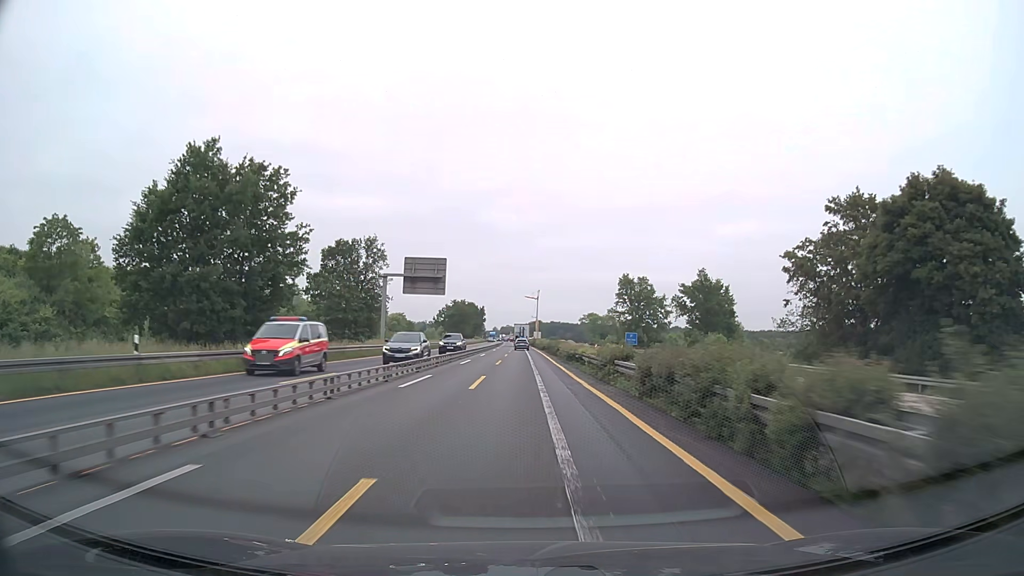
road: motorway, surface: asphalt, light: Day
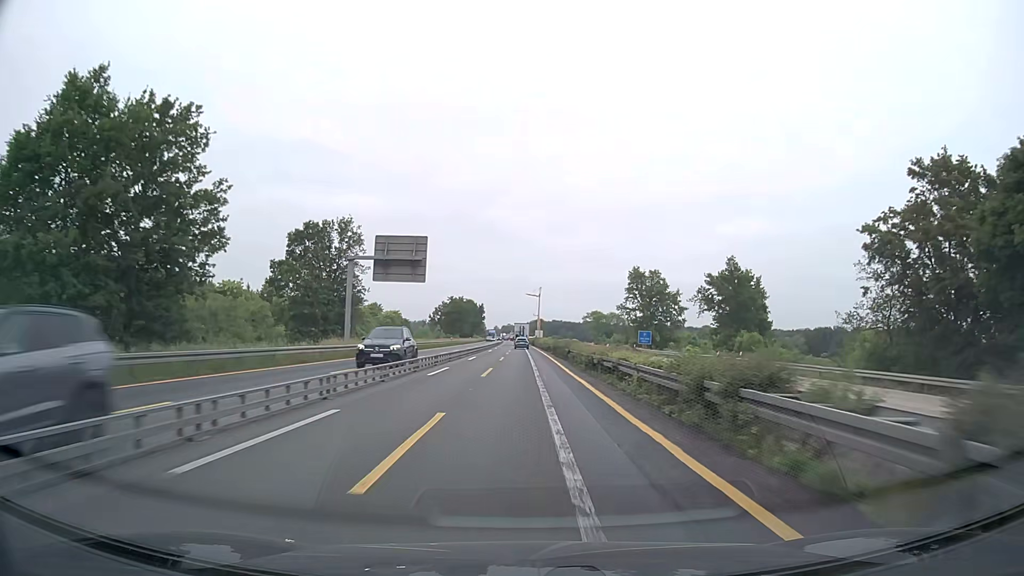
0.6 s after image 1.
(0.0, +12.5) m; 0°
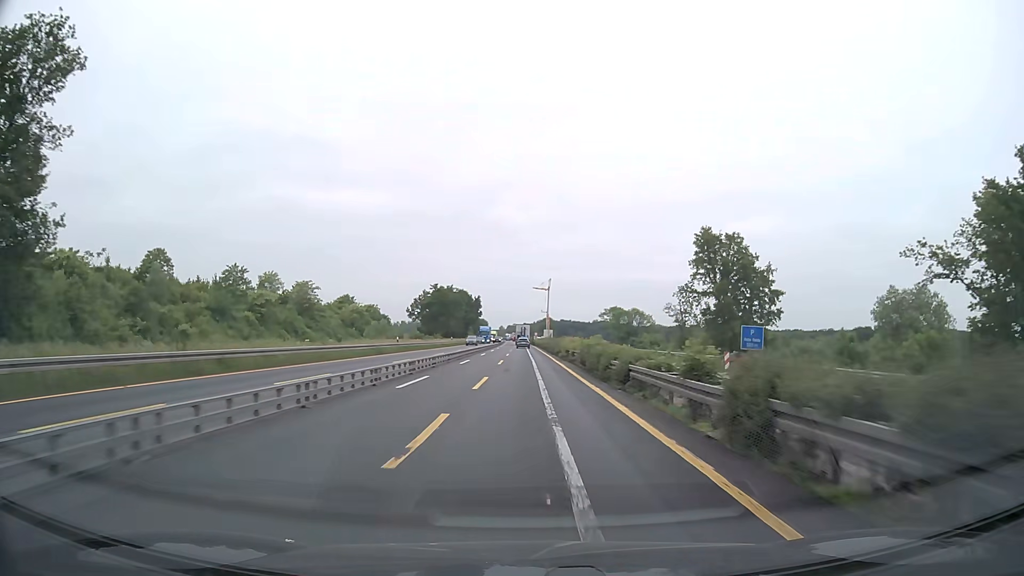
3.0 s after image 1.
(-0.1, +50.0) m; 0°
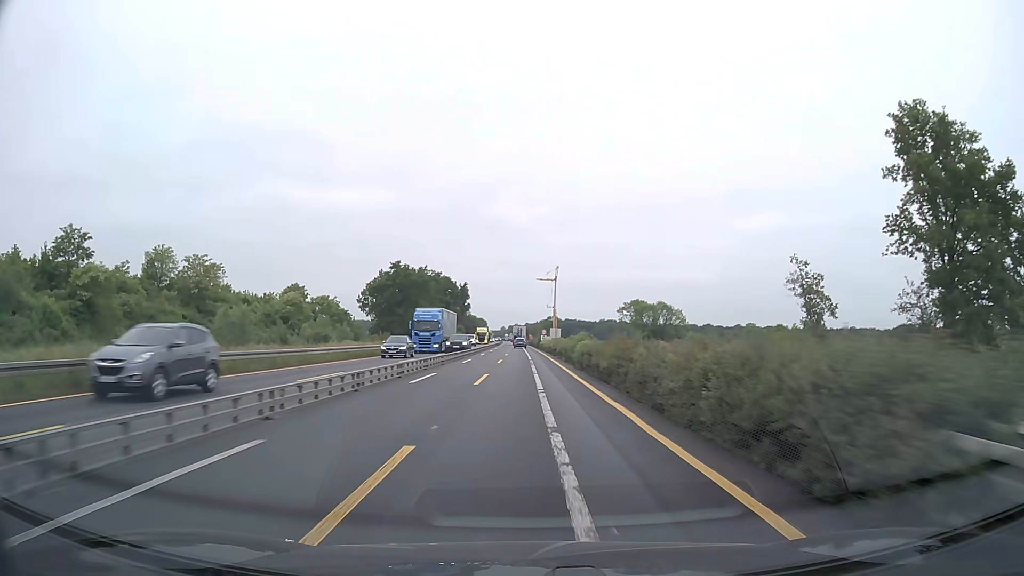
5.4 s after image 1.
(-0.1, +50.0) m; 0°
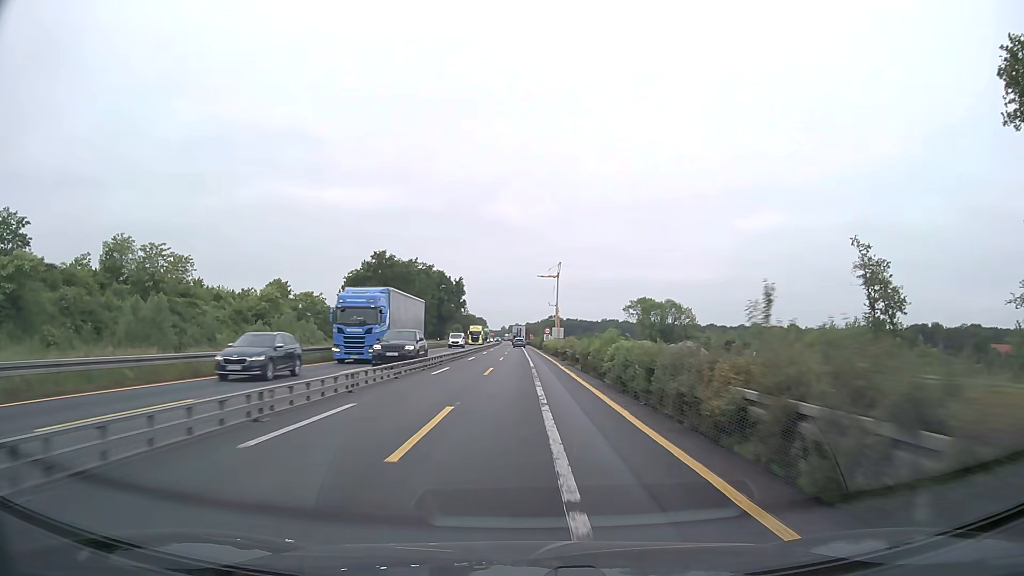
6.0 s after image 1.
(0.0, +12.5) m; 0°
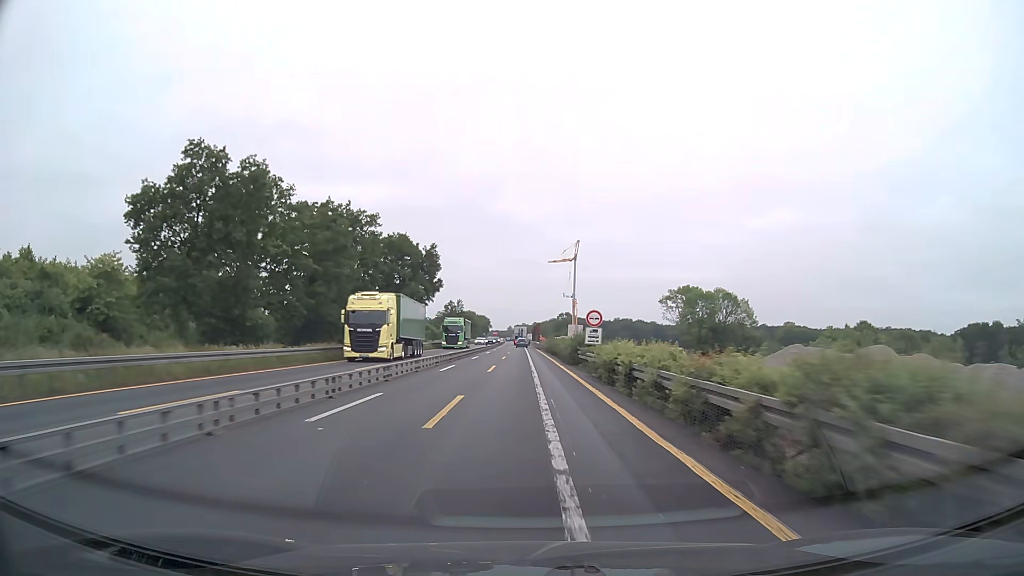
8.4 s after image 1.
(-0.2, +49.9) m; -1°
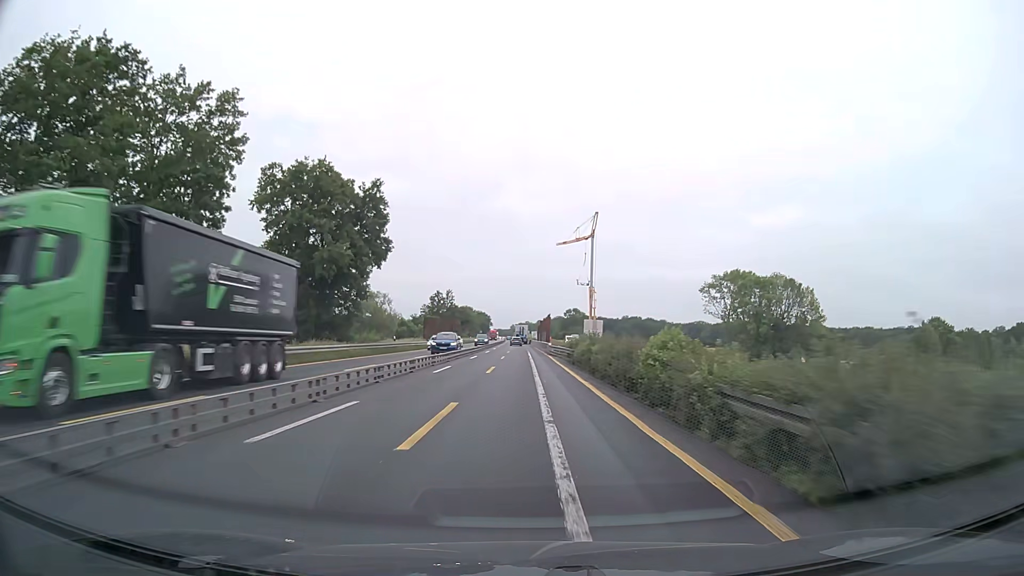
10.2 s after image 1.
(-0.1, +37.5) m; 0°
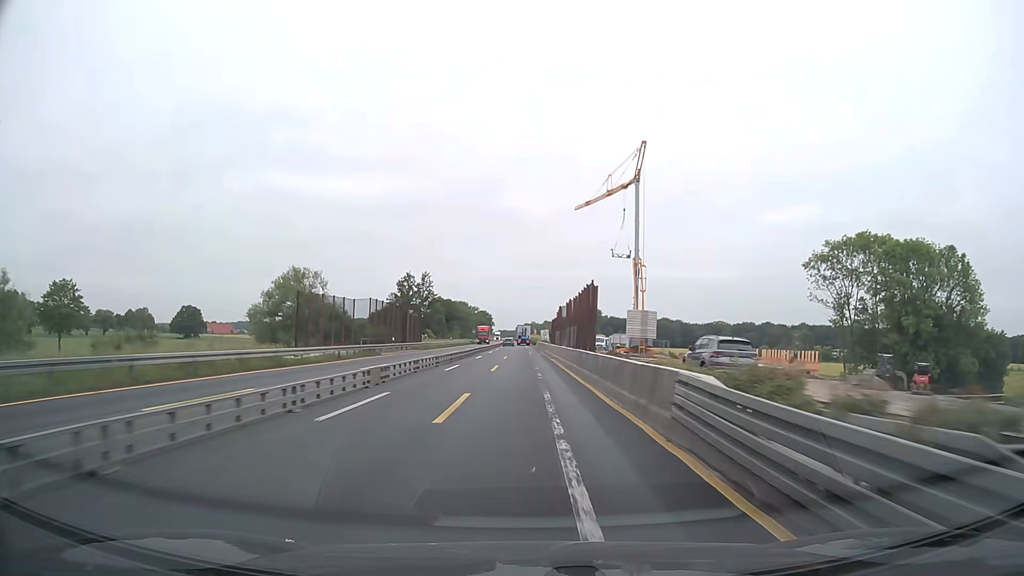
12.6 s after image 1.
(-0.2, +50.1) m; 0°
(0, +10) (0, +20) (0, +30) (0, +40) (0, +50) (0, +60) (-1, +70) (-1, +80) (-1, +90) (-1, +100) m
